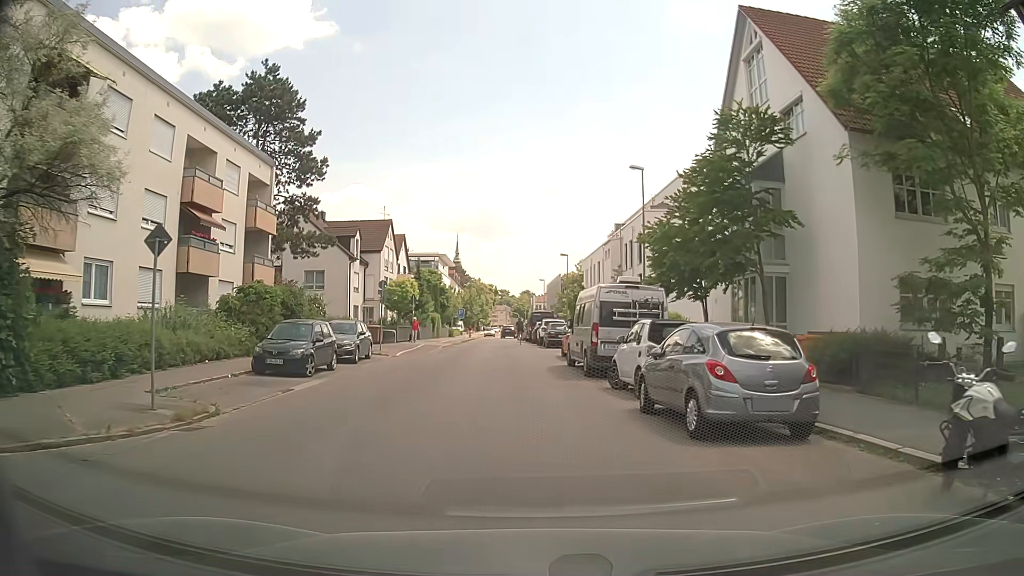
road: tertiary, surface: asphalt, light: Day
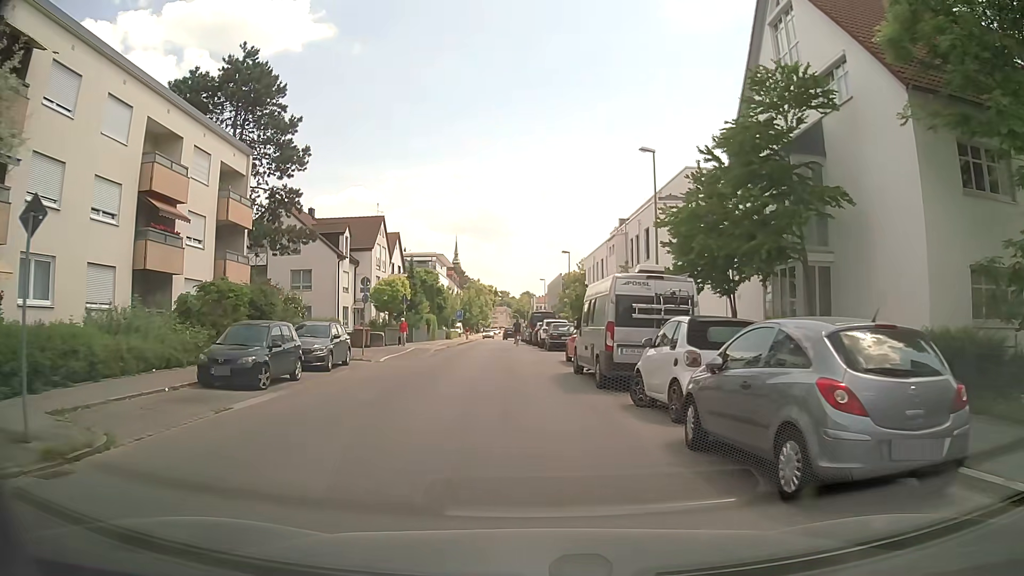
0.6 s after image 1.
(0.0, +3.4) m; +1°
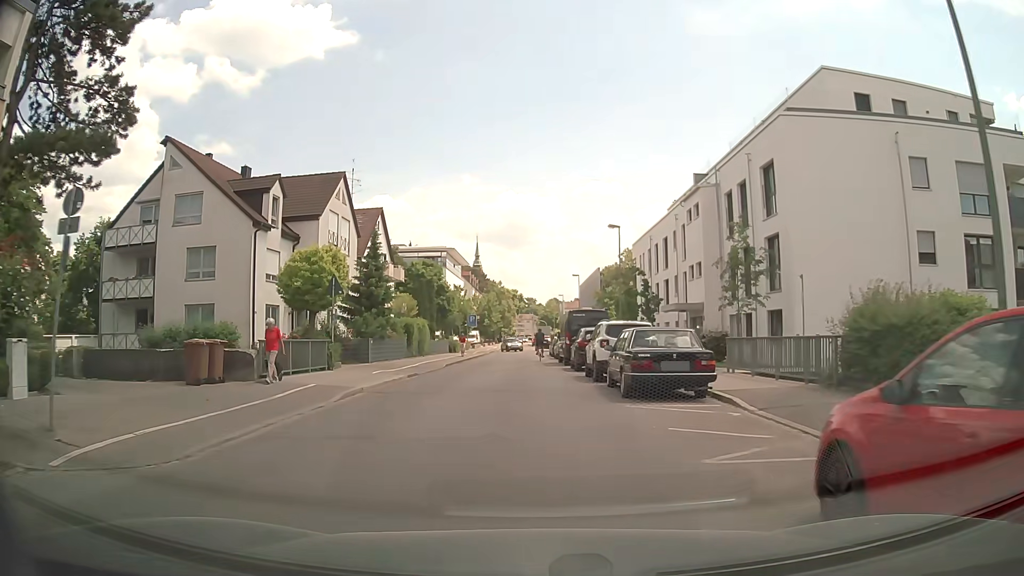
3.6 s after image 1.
(-0.7, +20.9) m; -3°
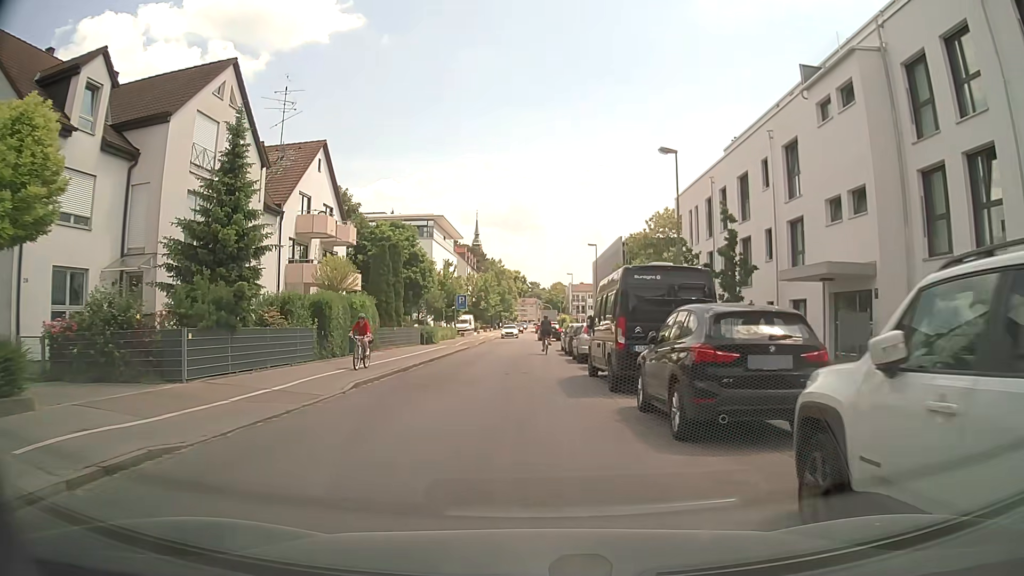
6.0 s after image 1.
(-0.2, +16.9) m; 0°
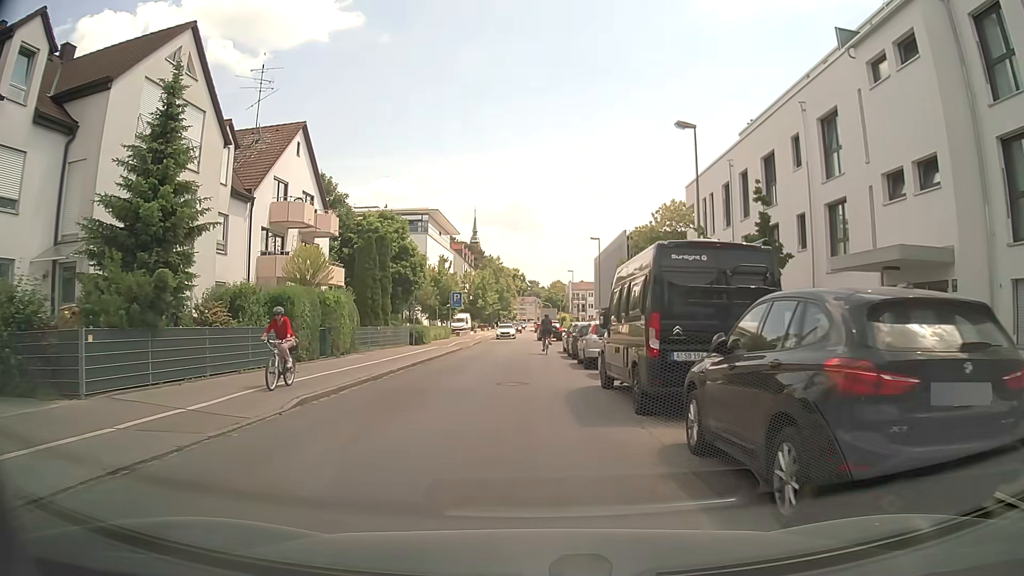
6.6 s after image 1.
(0.0, +3.5) m; 0°
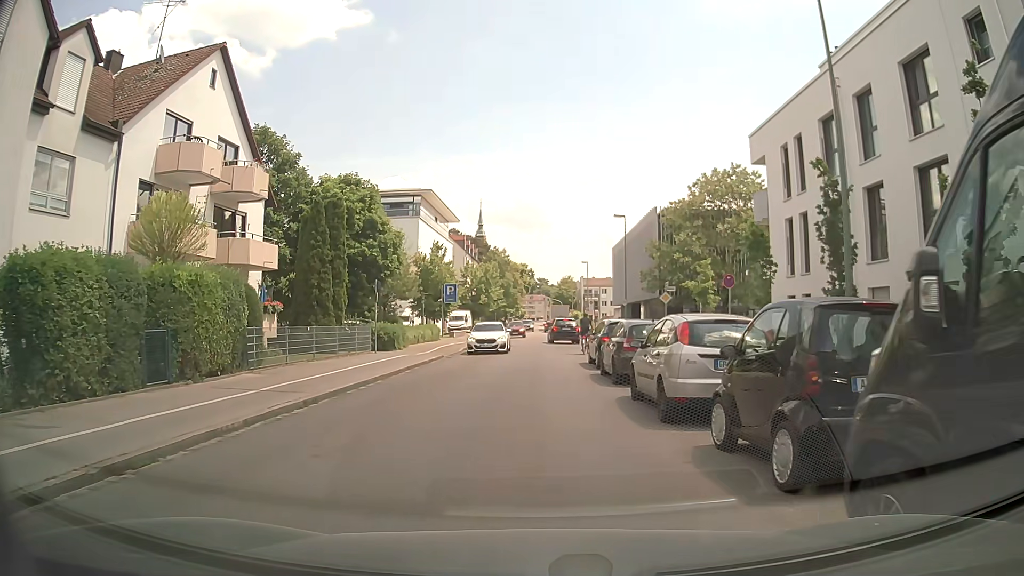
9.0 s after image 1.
(-0.1, +11.1) m; 0°
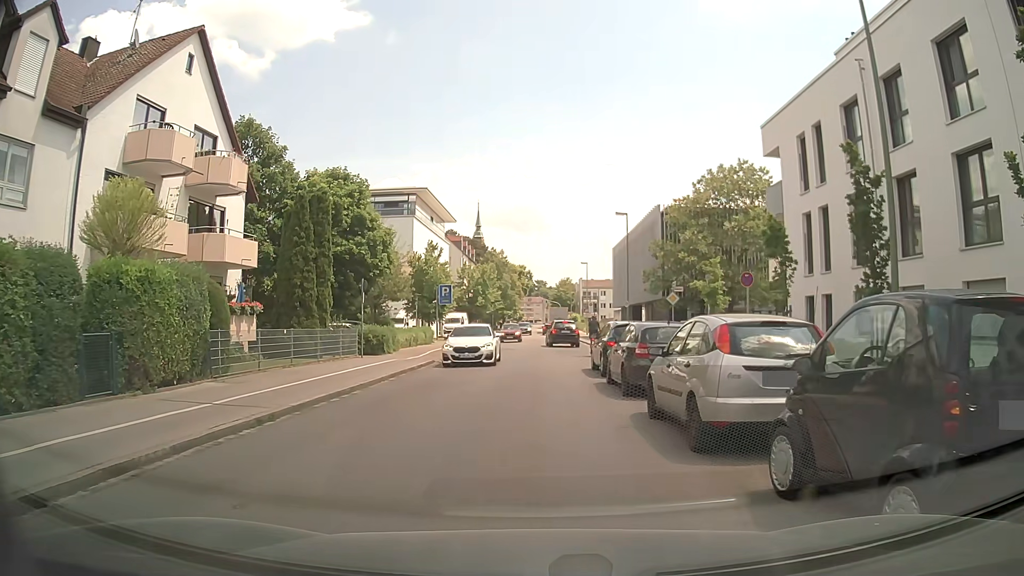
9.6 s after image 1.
(0.0, +1.9) m; 0°
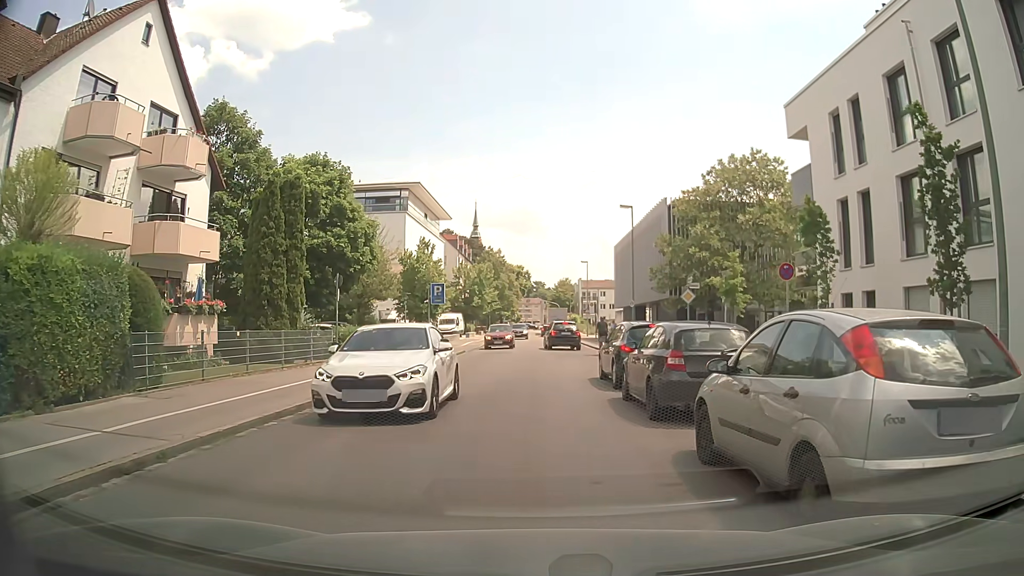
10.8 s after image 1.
(0.0, +3.1) m; 0°
(0, +10) (0, +20) (+2, +30) (+2, +40) (+2, +50) (+2, +60) (+2, +70) (+1, +80) (-1, +90) (-2, +100) m
